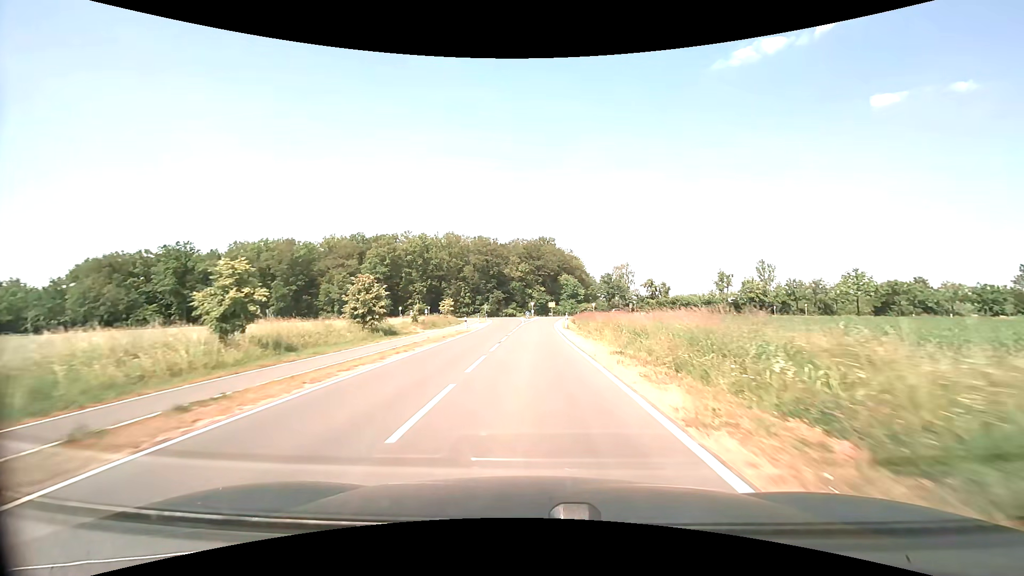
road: tertiary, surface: asphalt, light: Day
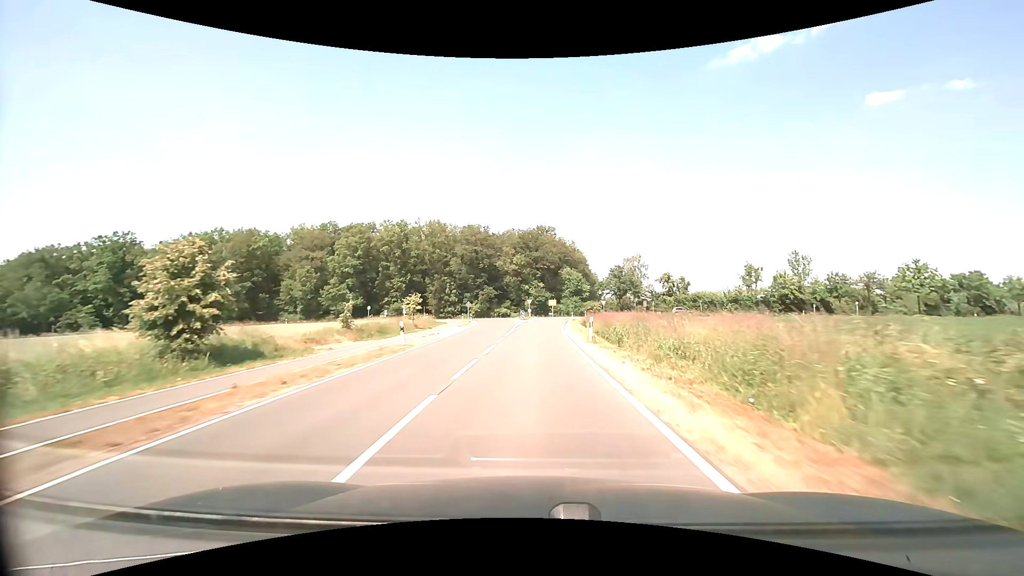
(0.0, +19.1) m; 0°
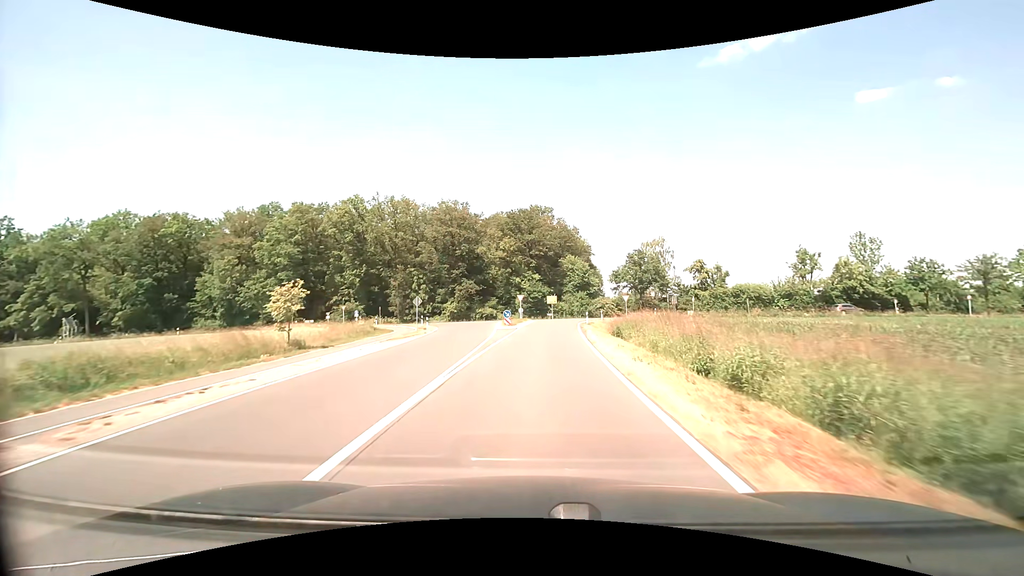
(+0.2, +26.1) m; +1°
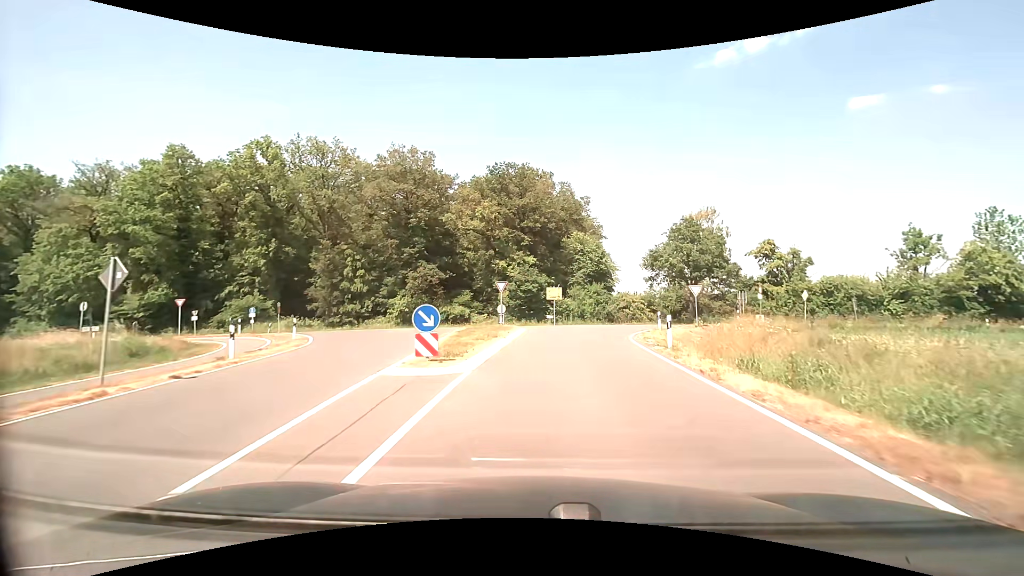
(0.0, +28.2) m; +1°
(0, +10) (0, +20) (+1, +30) (-1, +40) (-9, +45) (-19, +45) (-29, +45) (-39, +44) (-49, +43) (-59, +42) m
